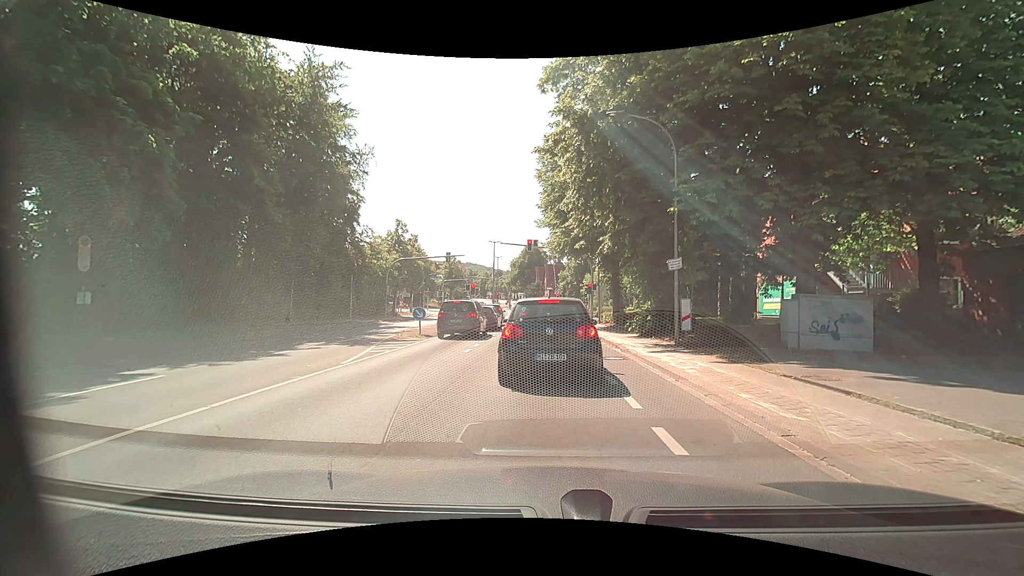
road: tertiary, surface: asphalt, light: Day
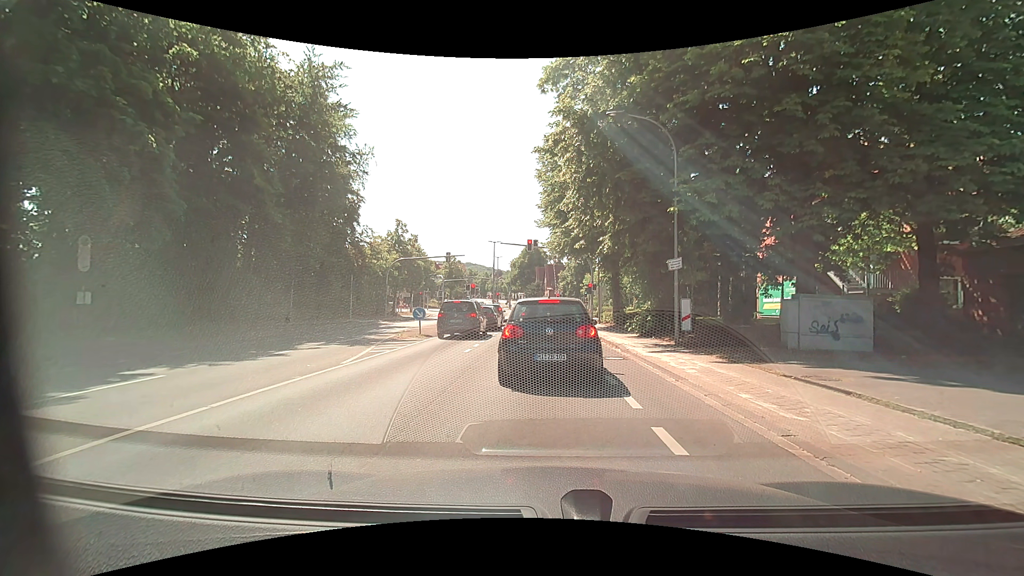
(0.0, 0.0) m; 0°
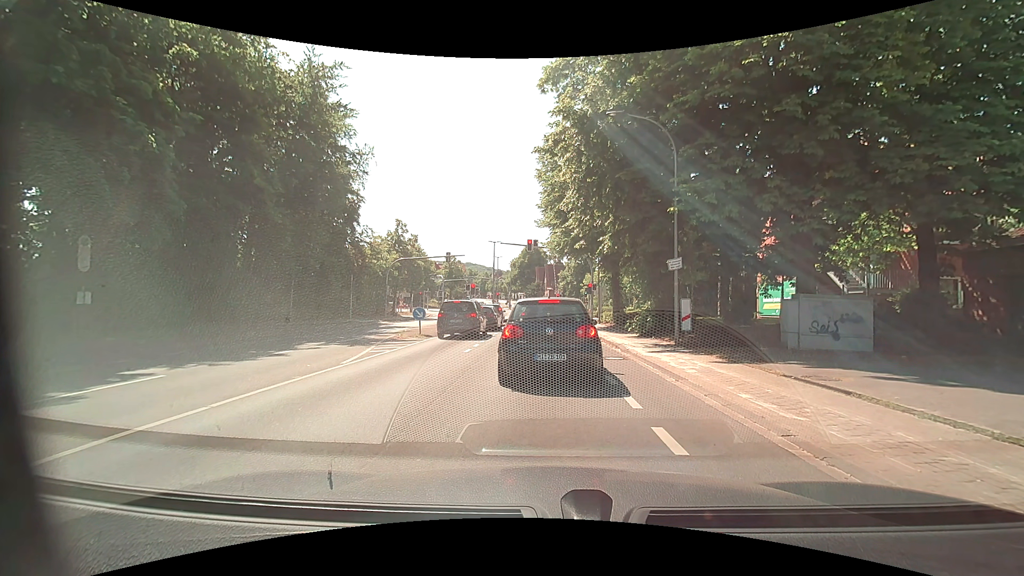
(0.0, 0.0) m; 0°
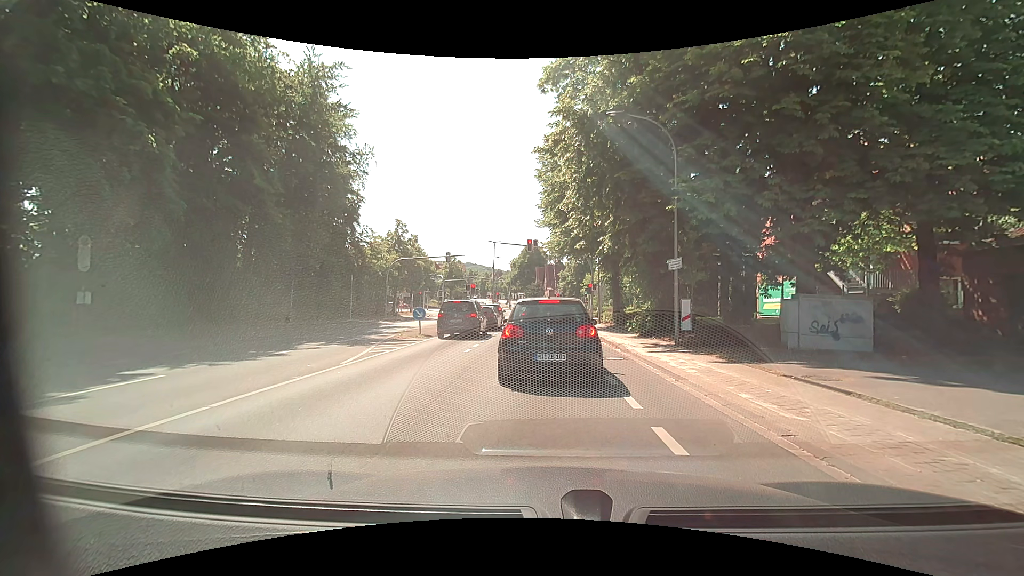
(0.0, 0.0) m; 0°
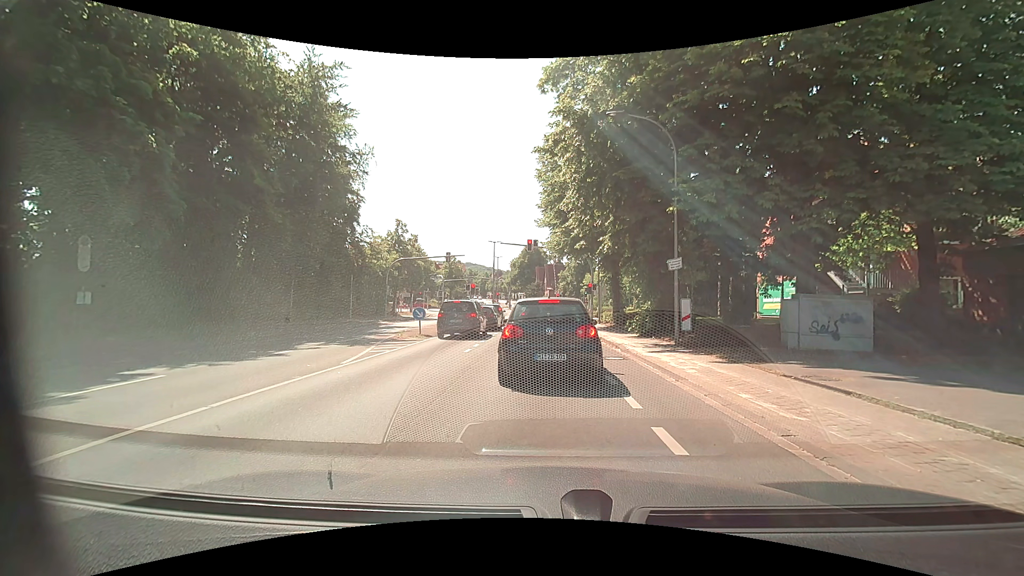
(0.0, 0.0) m; 0°
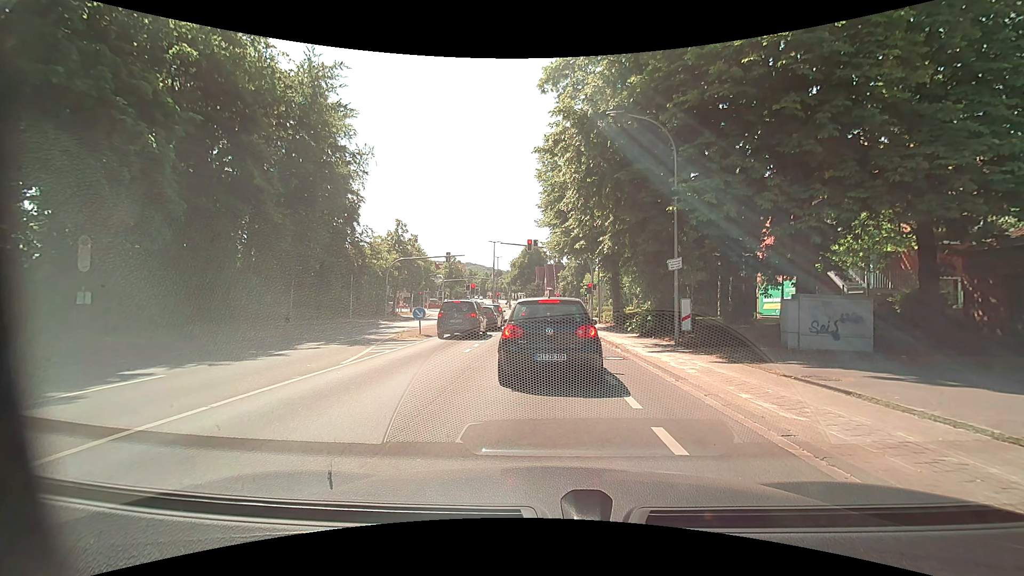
(0.0, 0.0) m; 0°
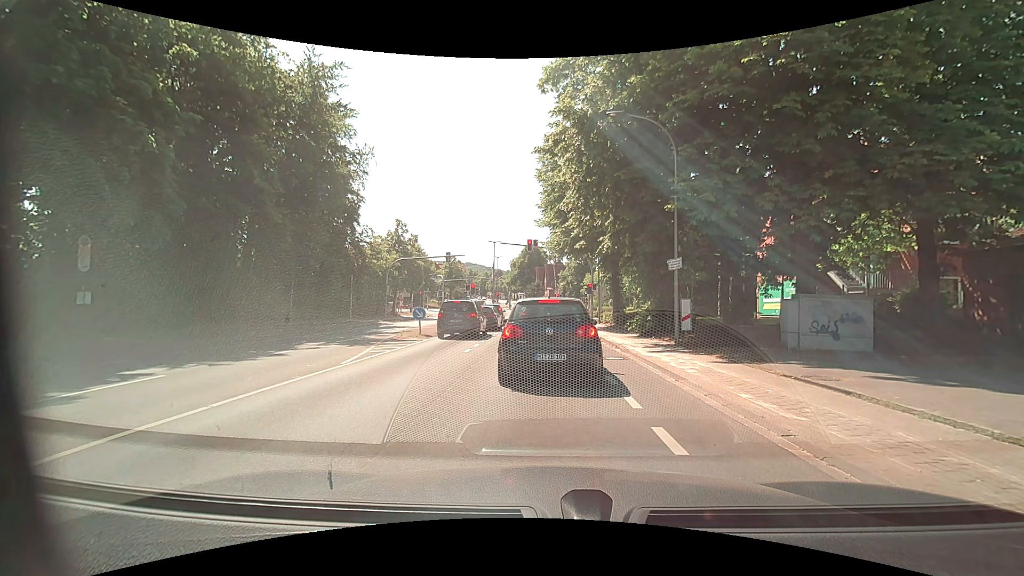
(0.0, 0.0) m; 0°
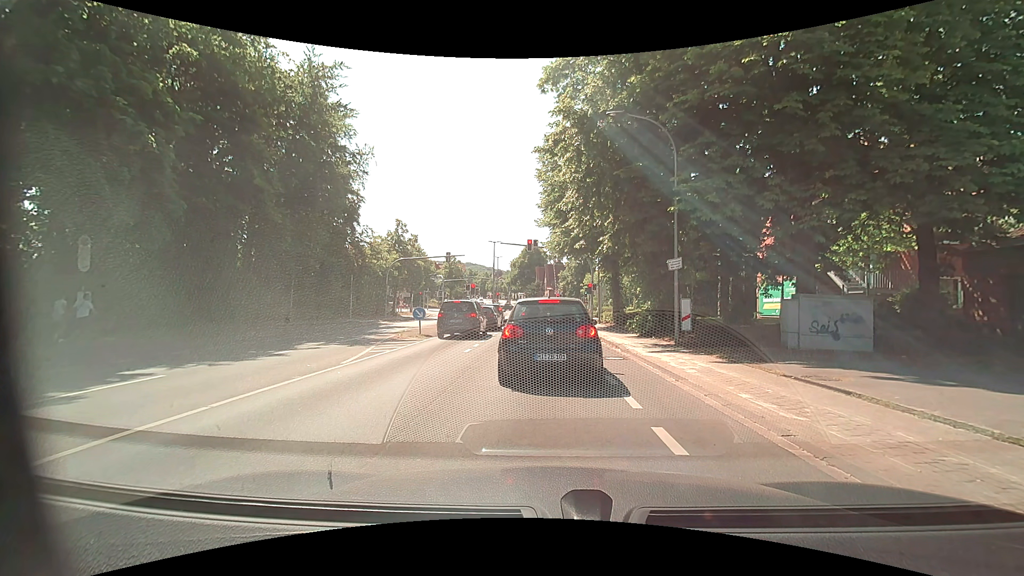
(0.0, 0.0) m; 0°
(0, +10) (0, +20) (0, +30) (0, +40) (-1, +50) (-1, +60) (-1, +70) (-2, +80) (-3, +90) (-3, +100) m
